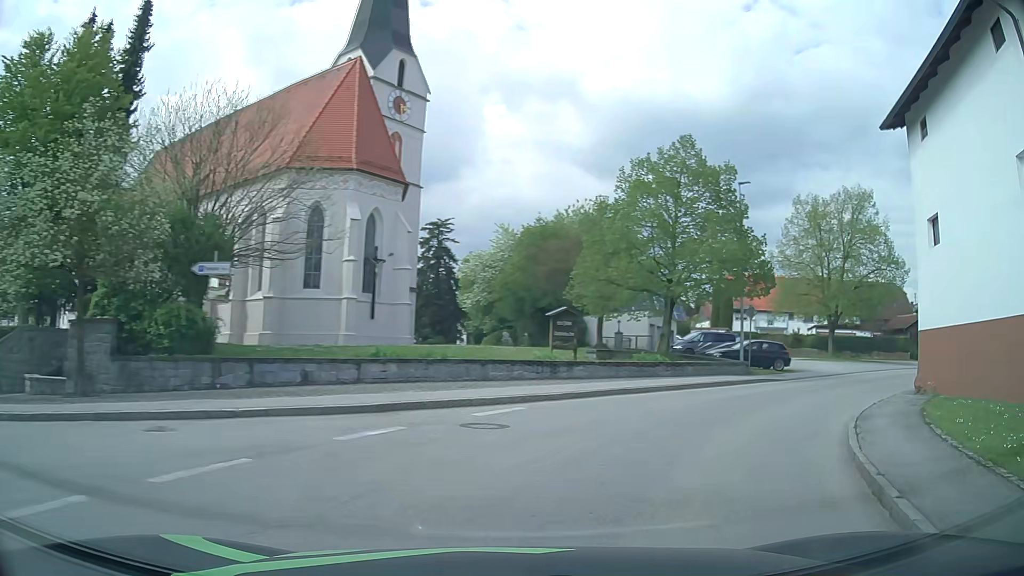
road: tertiary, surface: asphalt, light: Day
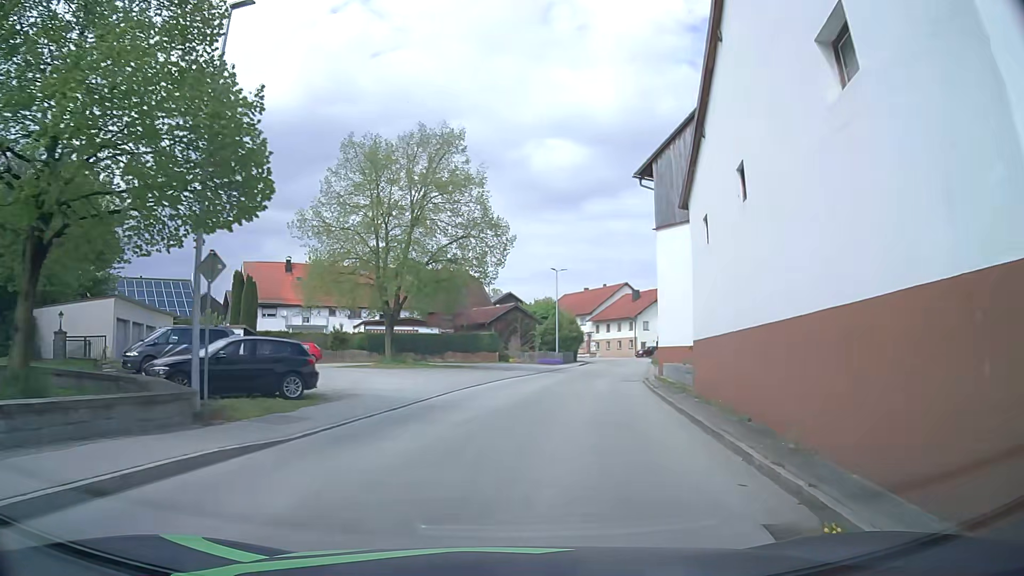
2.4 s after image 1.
(+6.2, +15.5) m; +39°
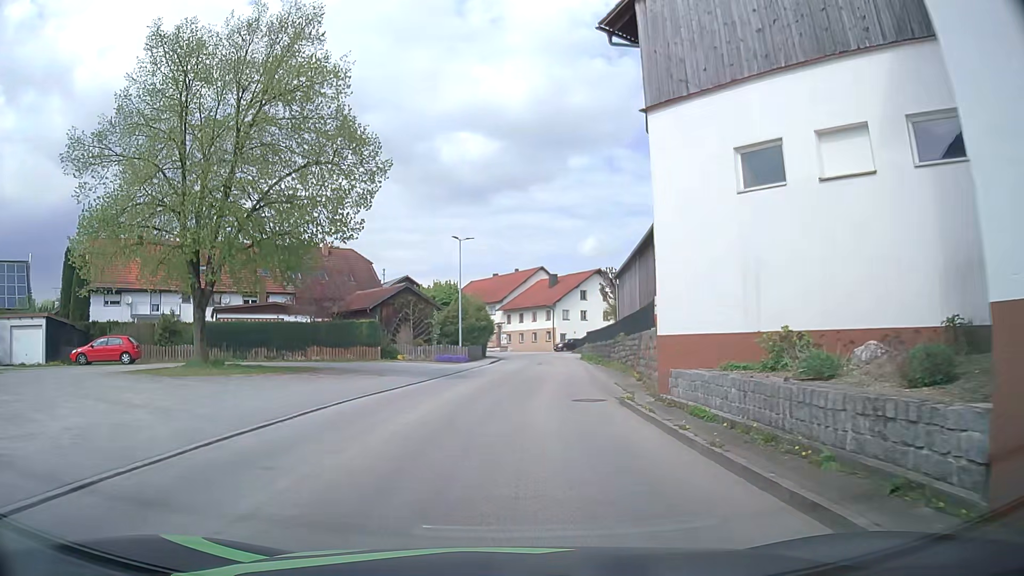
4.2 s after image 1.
(+1.2, +14.2) m; +7°
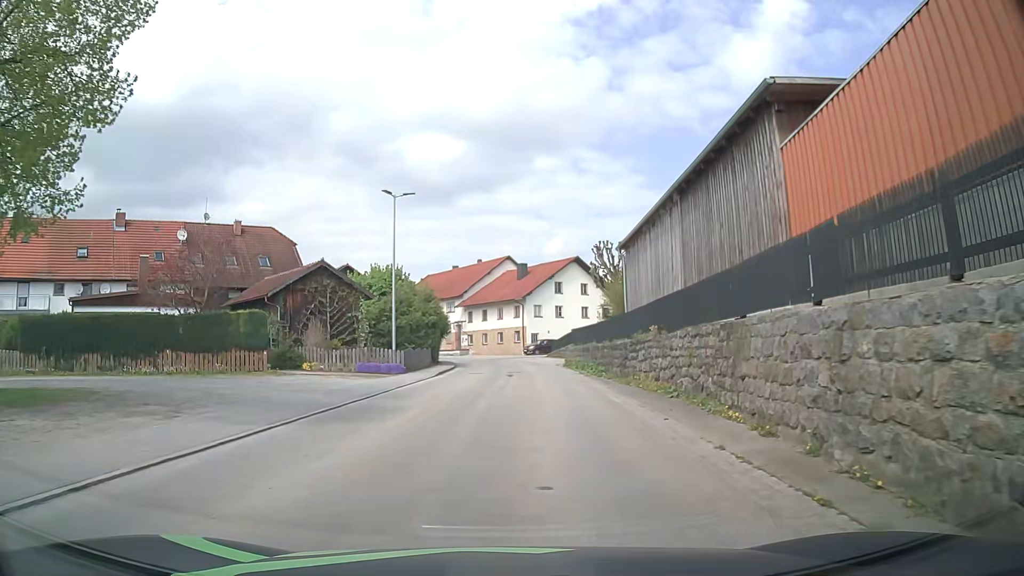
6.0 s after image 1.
(+0.6, +14.3) m; +4°
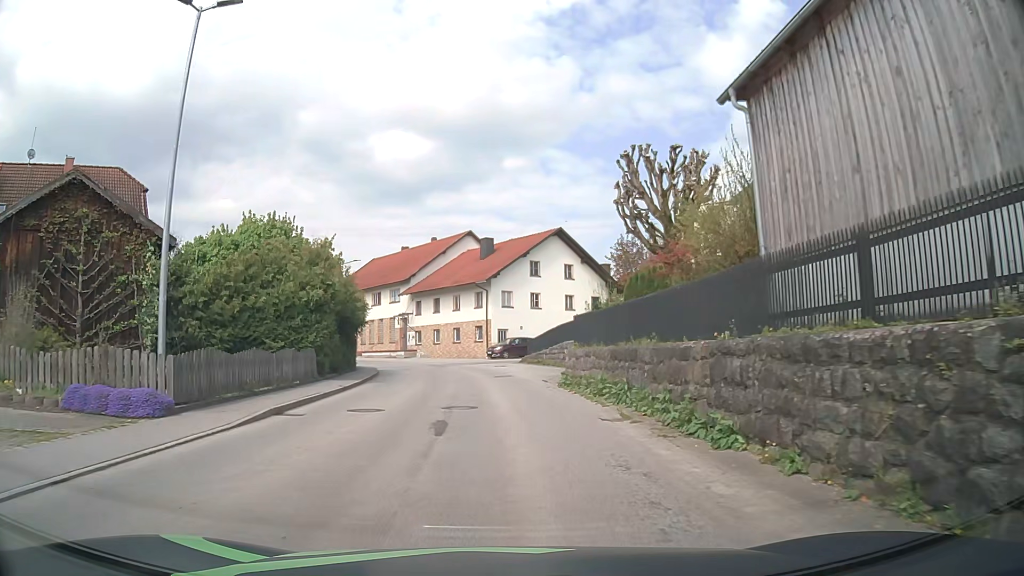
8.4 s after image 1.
(+0.7, +19.2) m; +3°
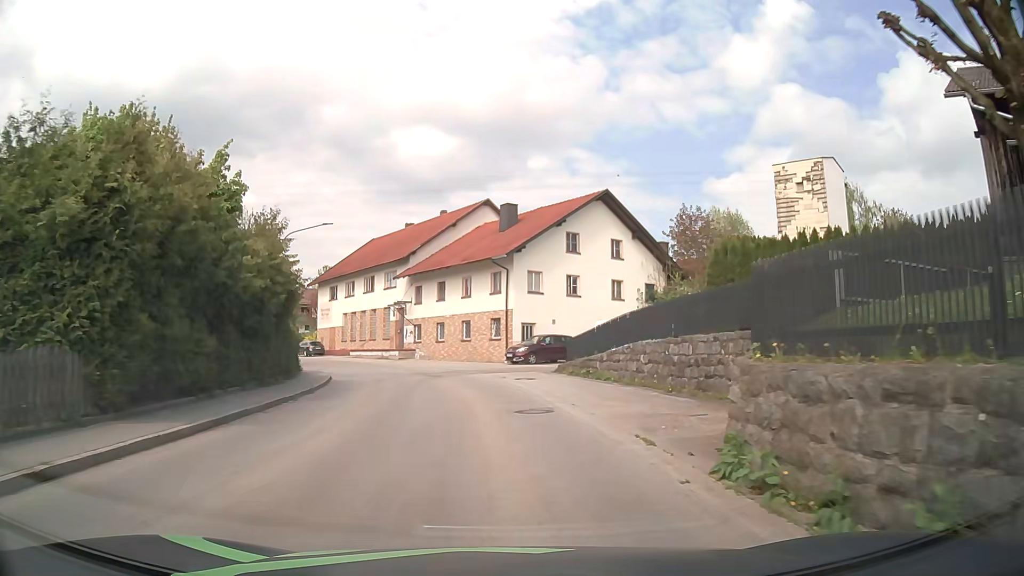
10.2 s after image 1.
(-0.2, +14.7) m; -2°
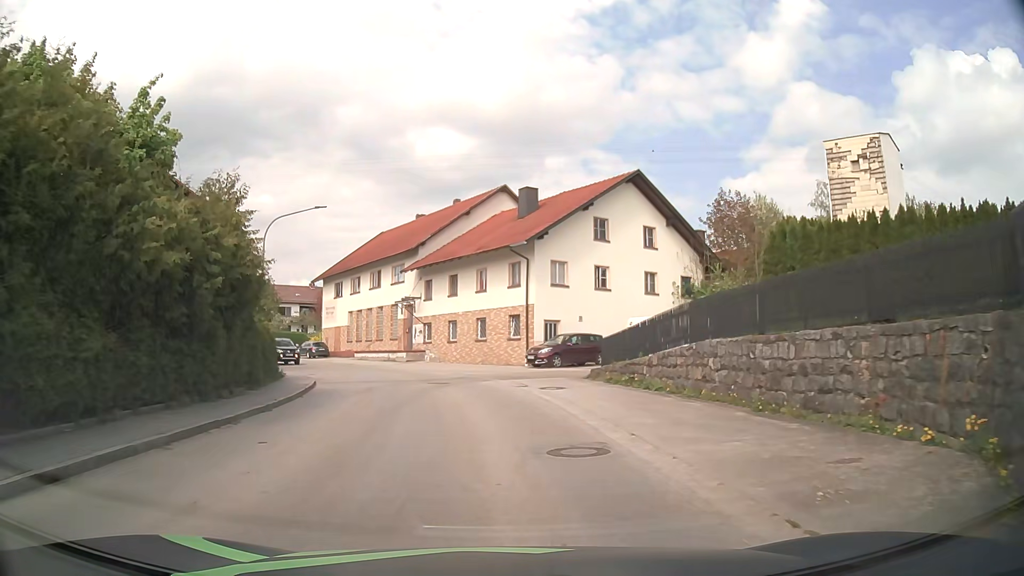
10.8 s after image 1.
(0.0, +5.0) m; -2°
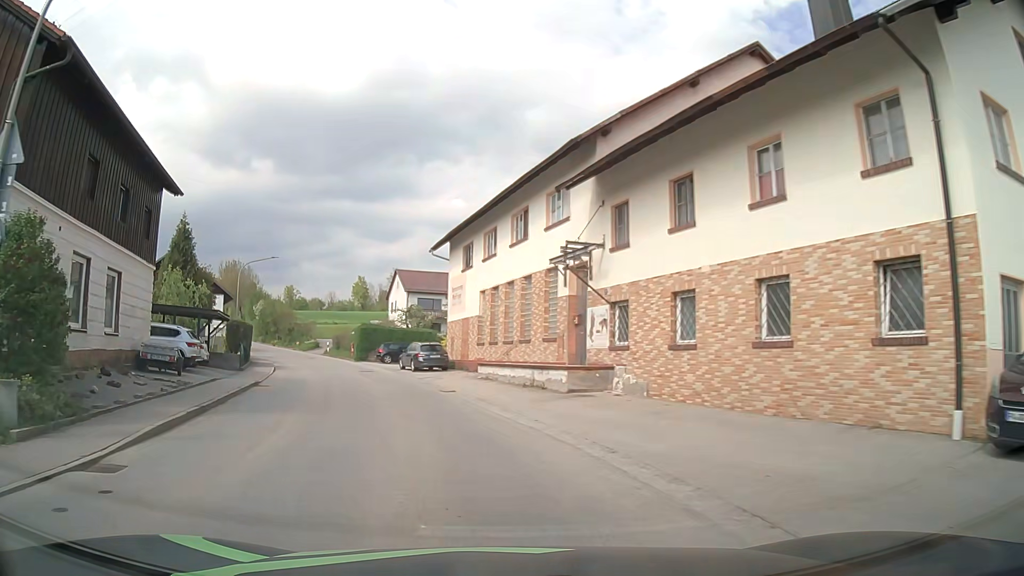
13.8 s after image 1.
(-2.1, +25.2) m; -15°
(-1, +10) (-3, +20) (-6, +29) (-9, +39) (-13, +48) (-18, +57) (-23, +65) (-28, +74) (-33, +82) (-39, +91) m
